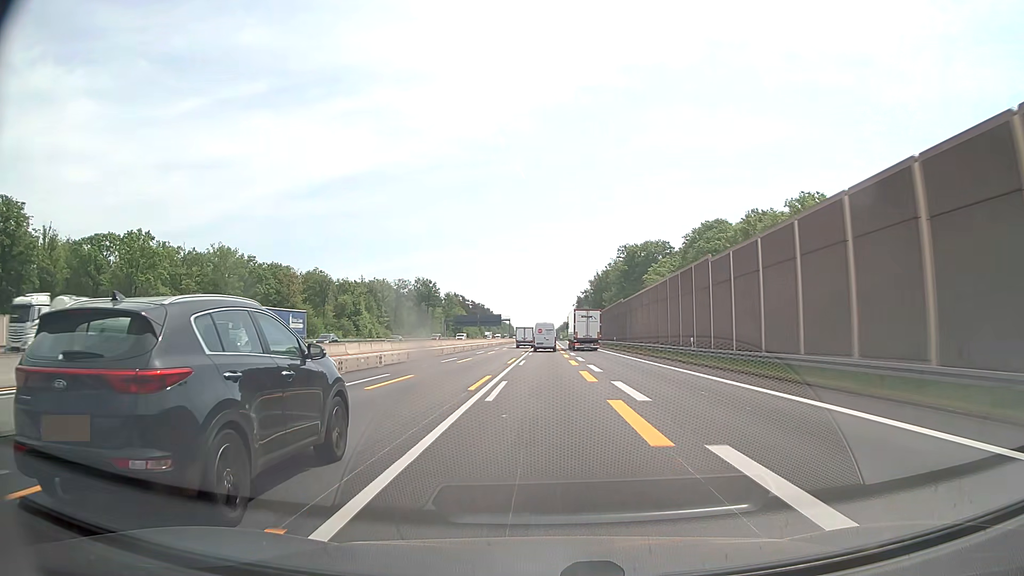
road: motorway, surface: asphalt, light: Day
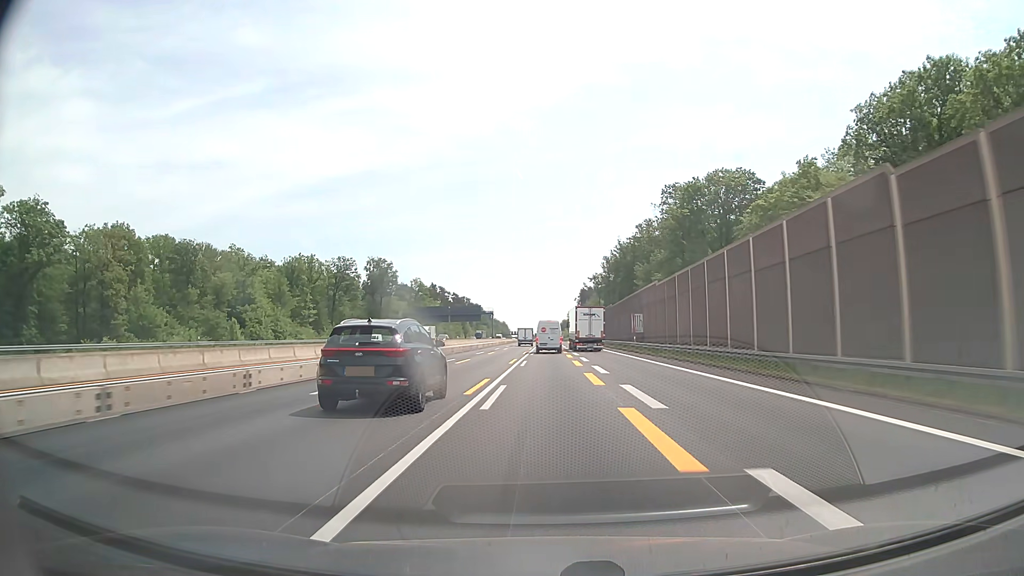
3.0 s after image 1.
(+0.3, +73.6) m; 0°
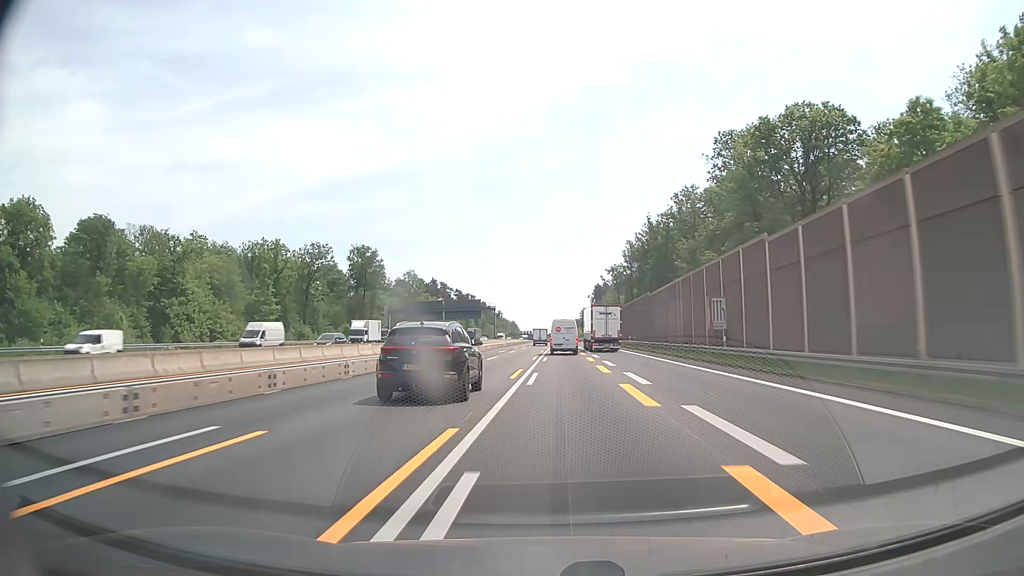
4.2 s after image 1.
(-0.1, +29.8) m; -1°
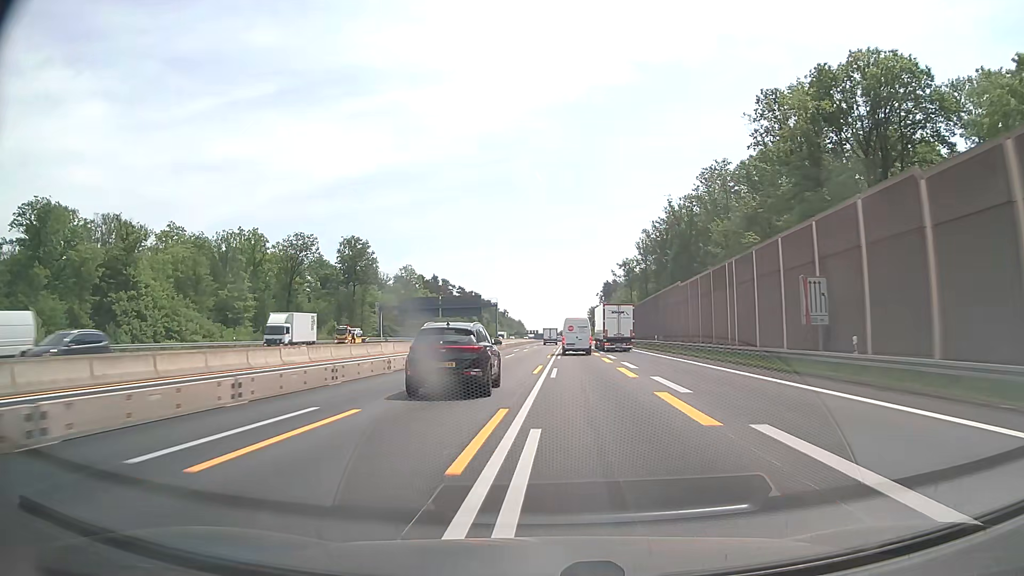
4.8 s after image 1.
(-0.1, +14.9) m; -1°
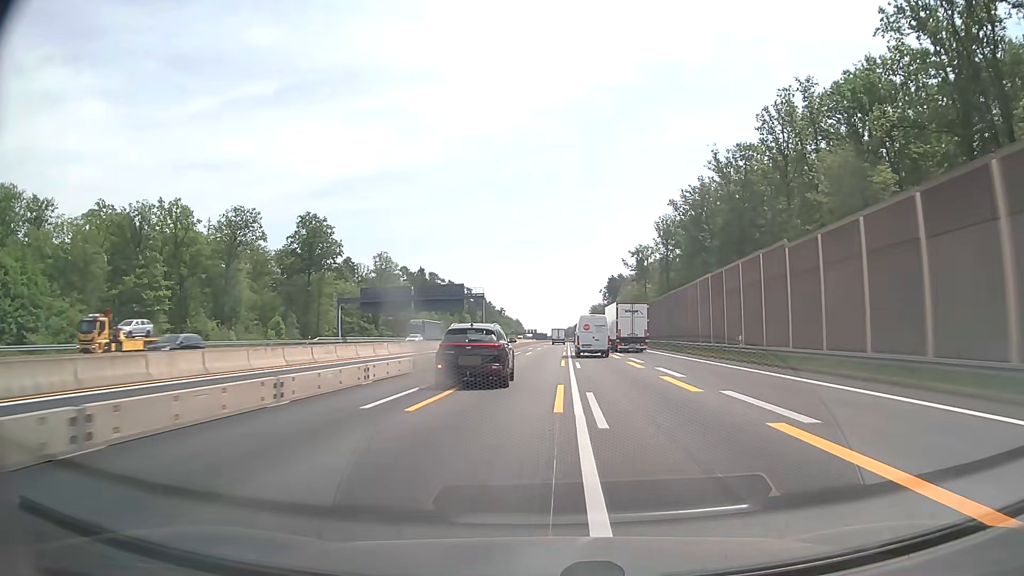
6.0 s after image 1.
(-0.1, +29.9) m; 0°
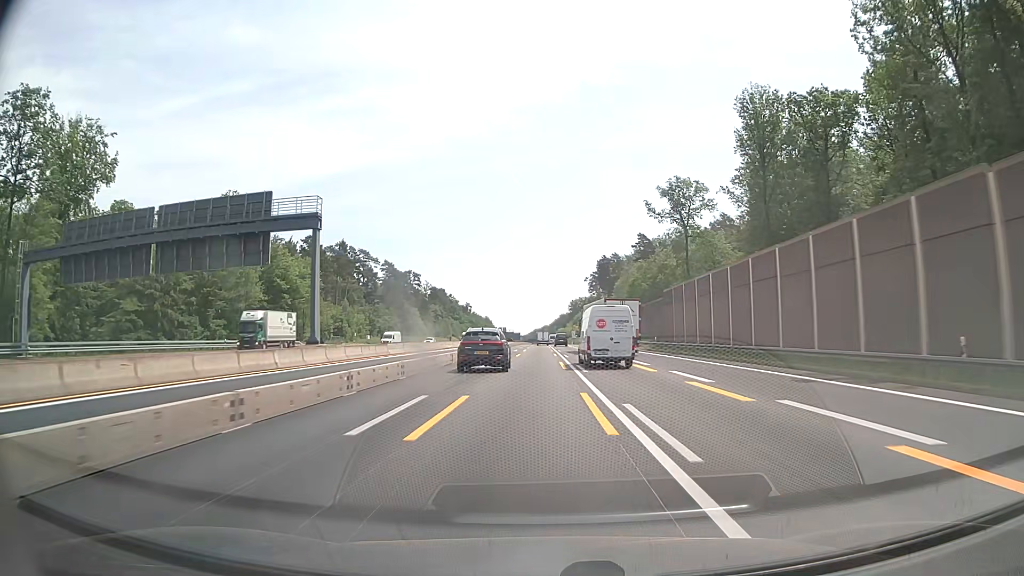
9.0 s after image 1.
(+1.3, +74.5) m; +2°
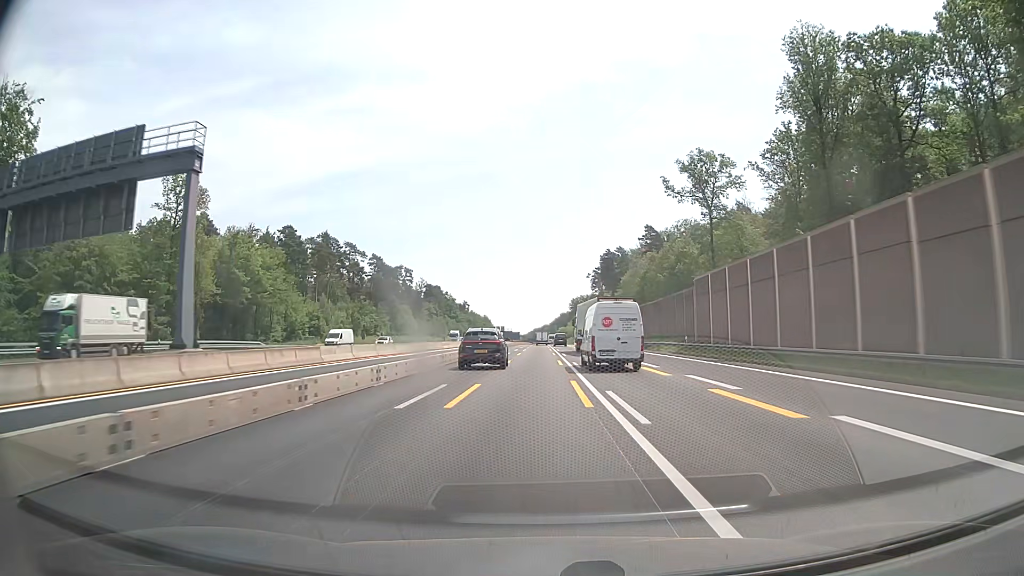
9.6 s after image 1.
(0.0, +14.9) m; 0°
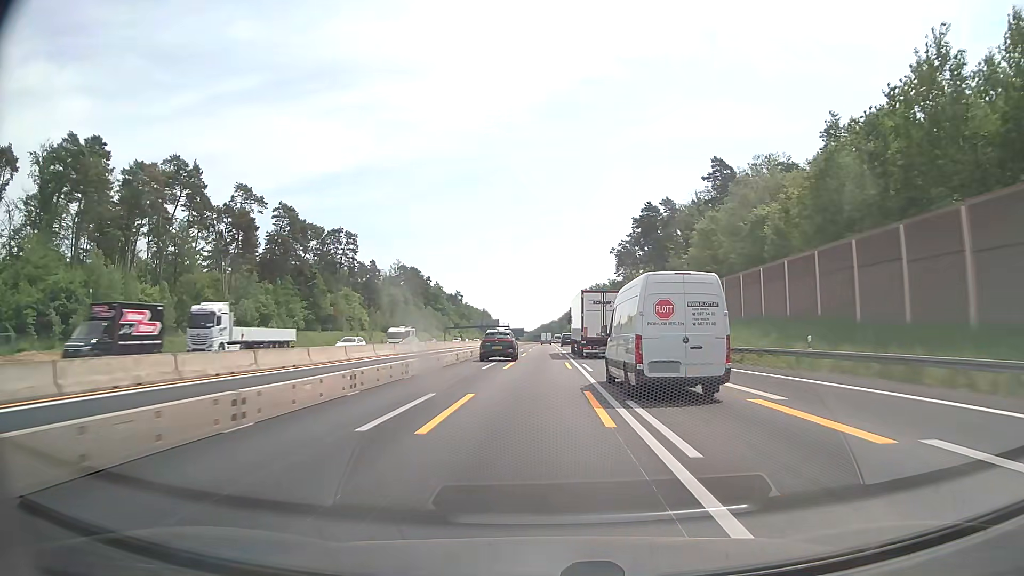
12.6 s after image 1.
(-0.2, +74.6) m; -1°
(0, +10) (0, +20) (0, +30) (0, +40) (0, +50) (0, +60) (0, +70) (0, +80) (0, +90) (0, +100) m
